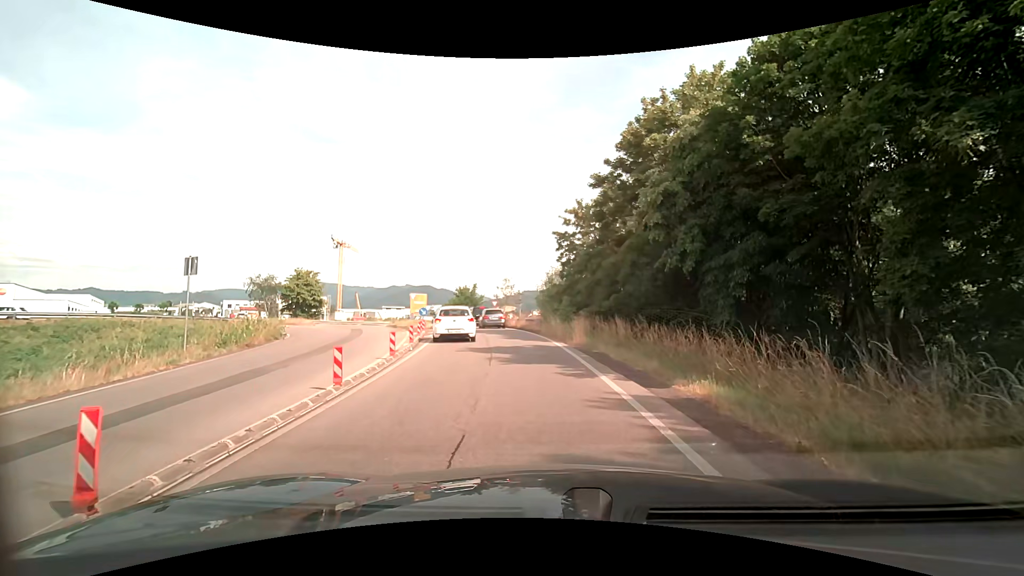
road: trunk_link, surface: asphalt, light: Day
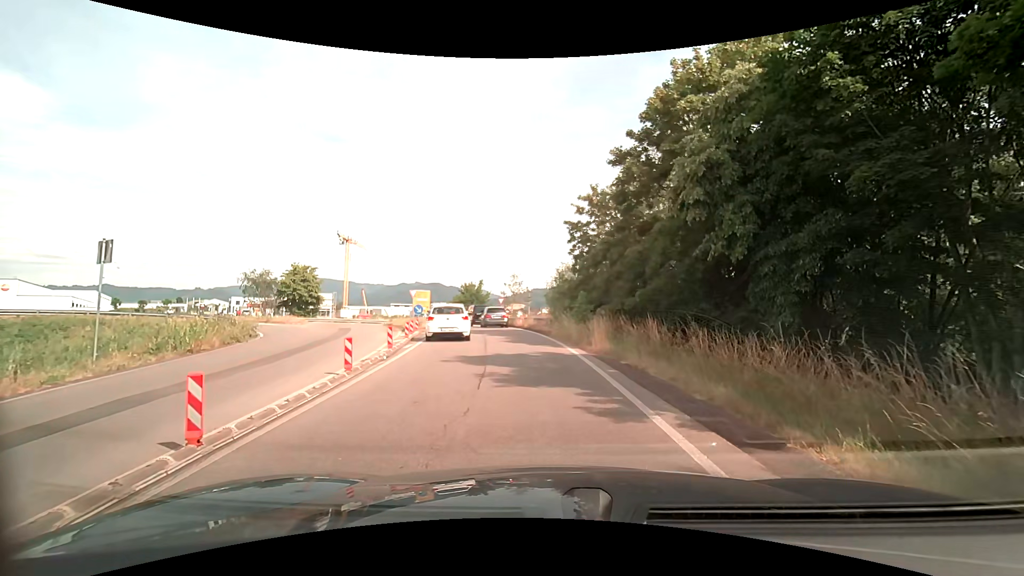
(-0.1, +3.8) m; -3°
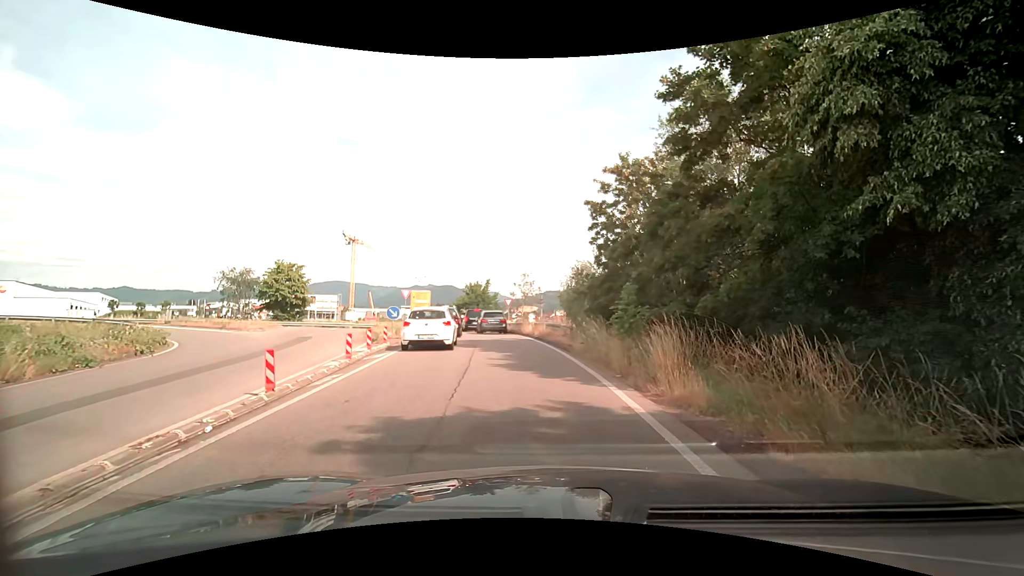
(0.0, +7.3) m; -1°
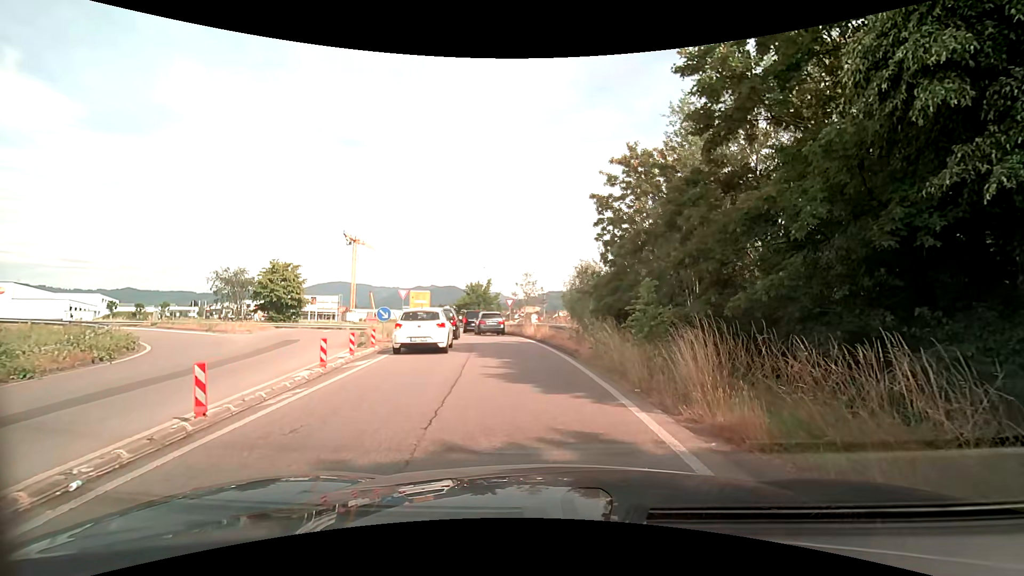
(0.0, +1.7) m; +1°
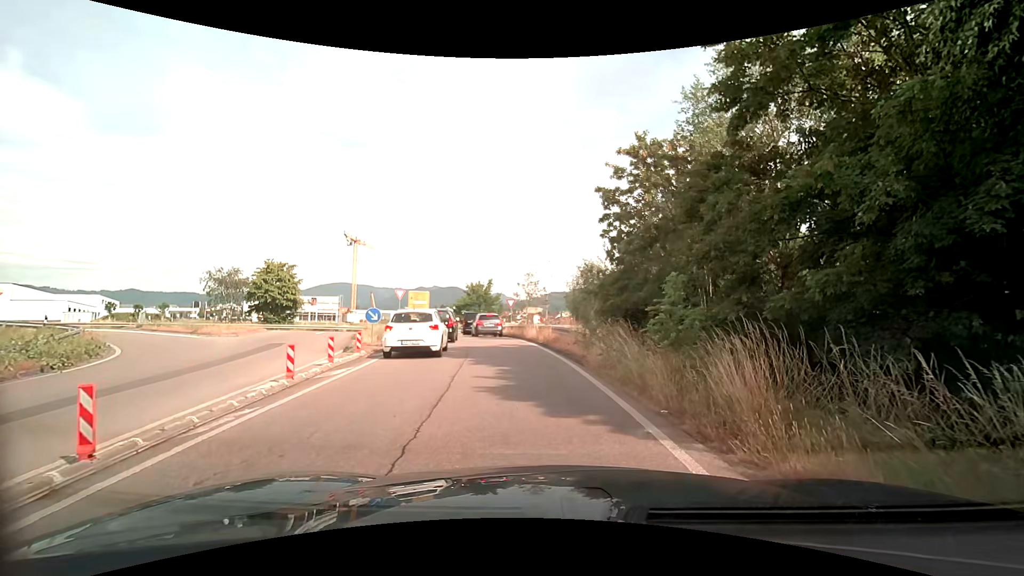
(0.0, +1.6) m; -1°
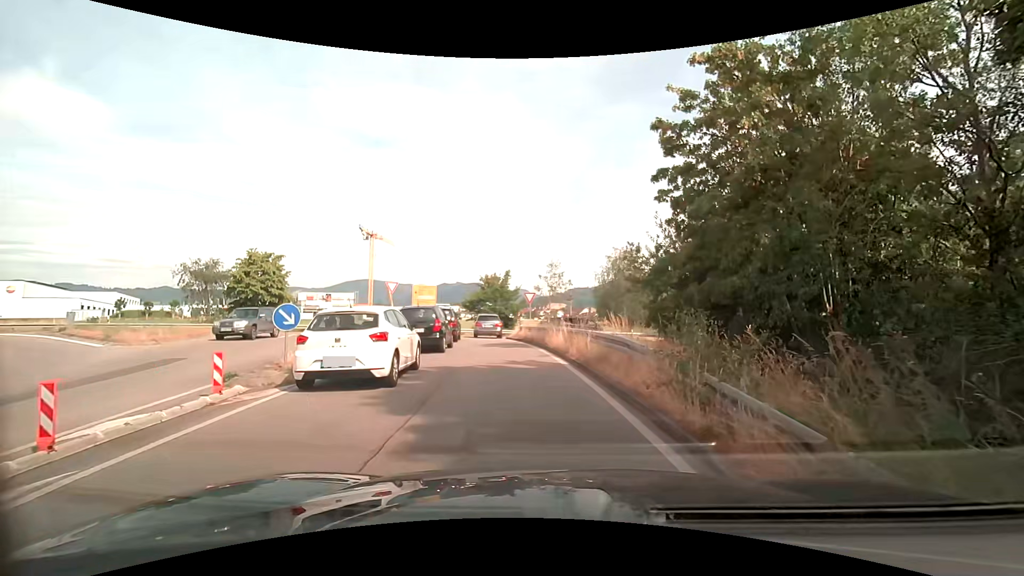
(-0.2, +8.0) m; -3°
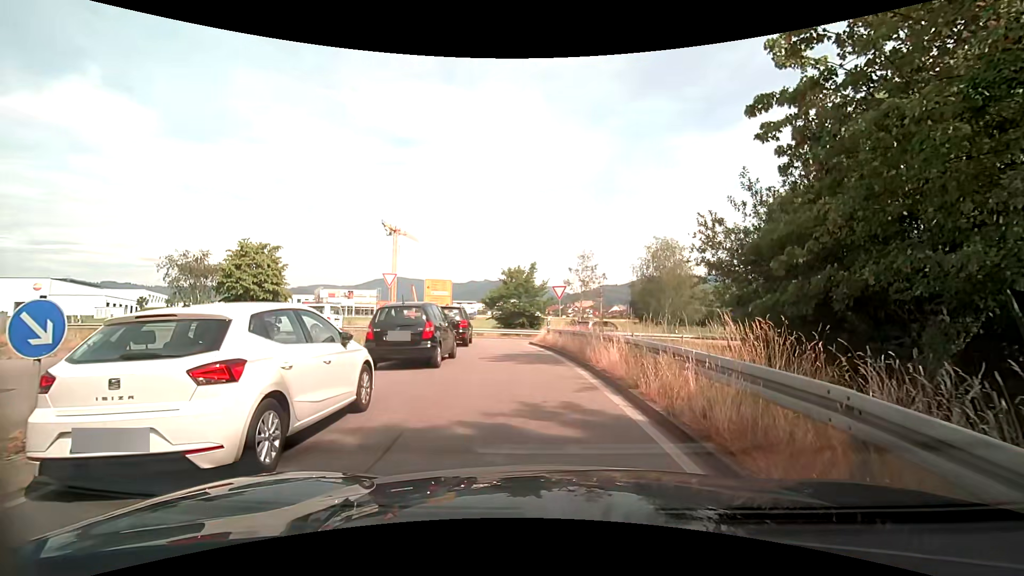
(-0.2, +6.3) m; -3°
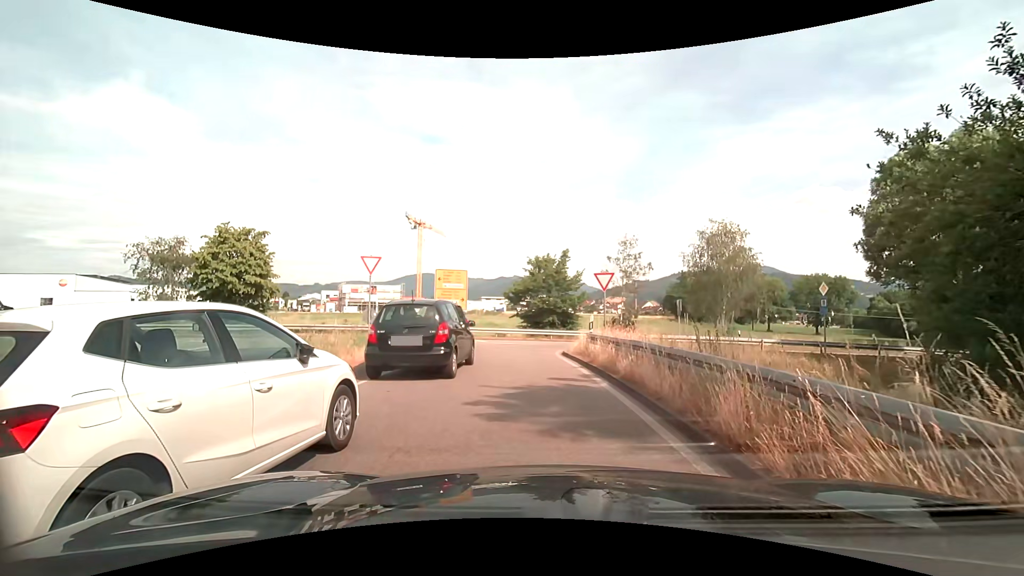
(-0.4, +7.2) m; -4°
